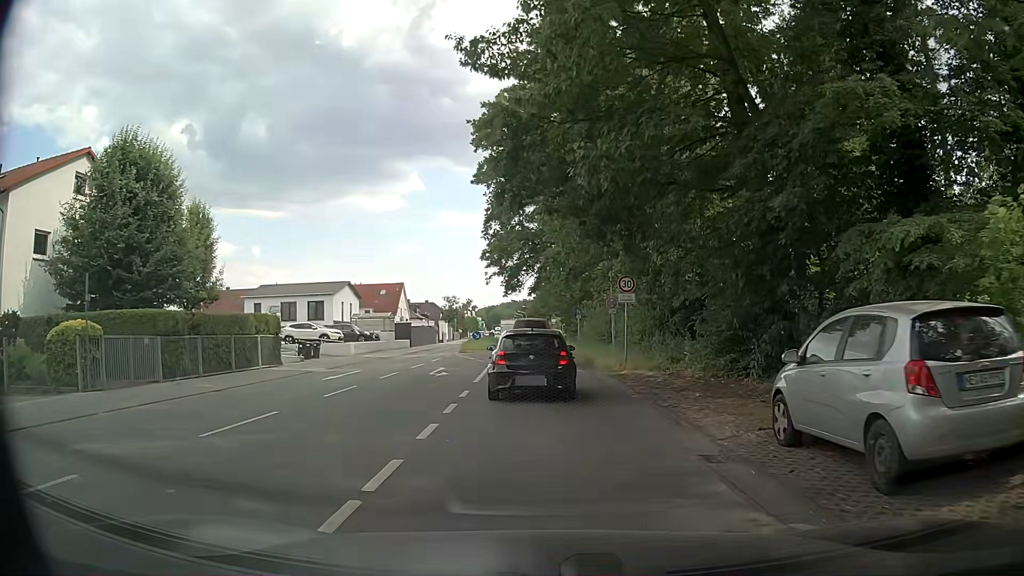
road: primary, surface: asphalt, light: Day
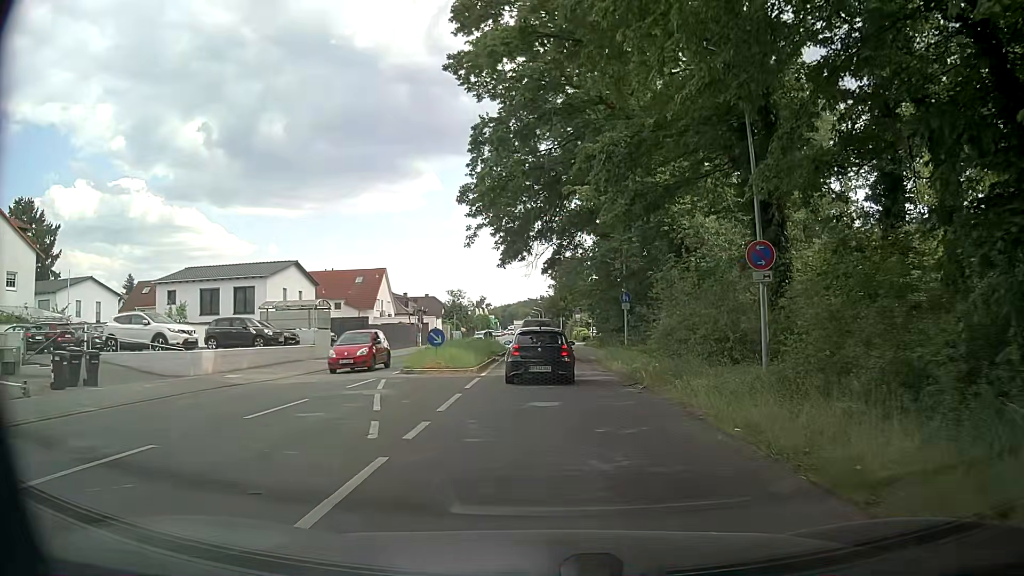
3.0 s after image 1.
(-0.4, +22.4) m; -2°
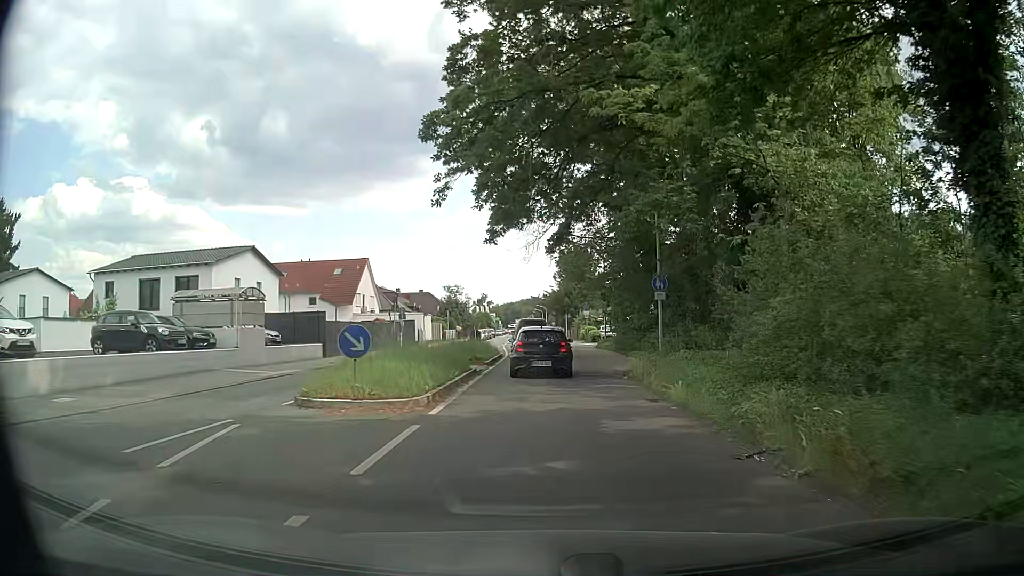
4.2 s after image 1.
(+0.1, +9.6) m; 0°
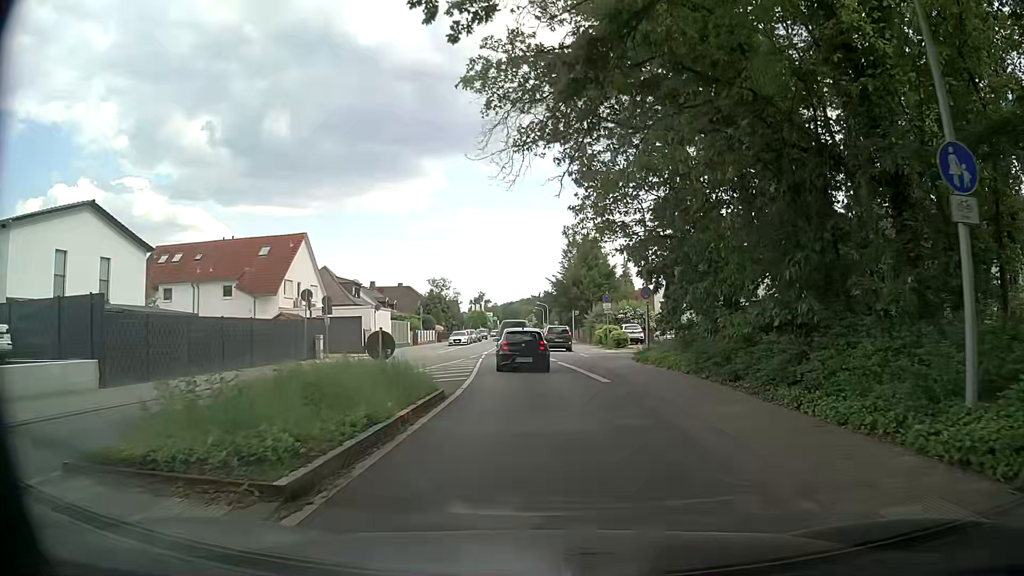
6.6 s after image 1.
(+0.1, +19.4) m; 0°
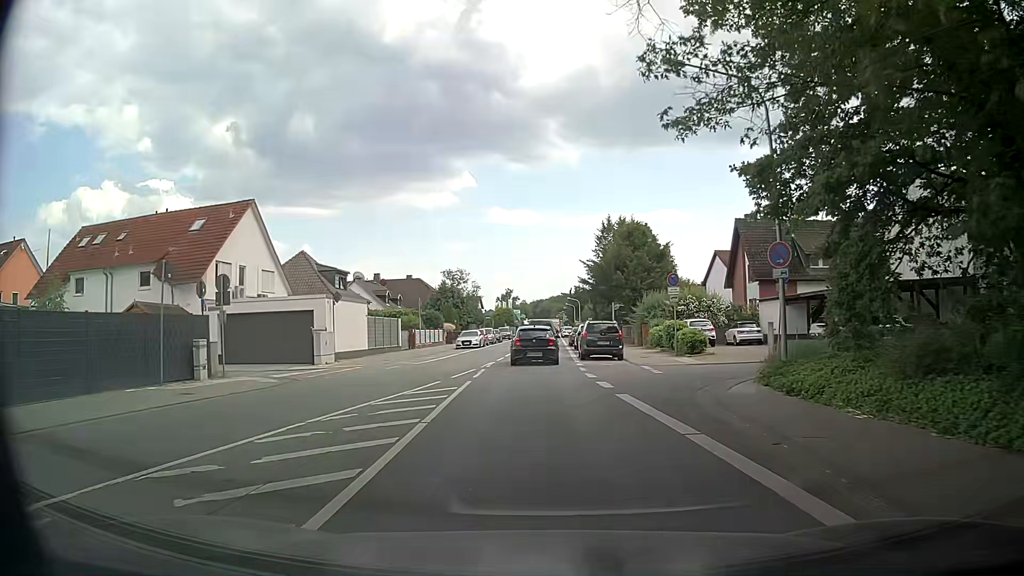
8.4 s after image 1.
(0.0, +14.6) m; -2°
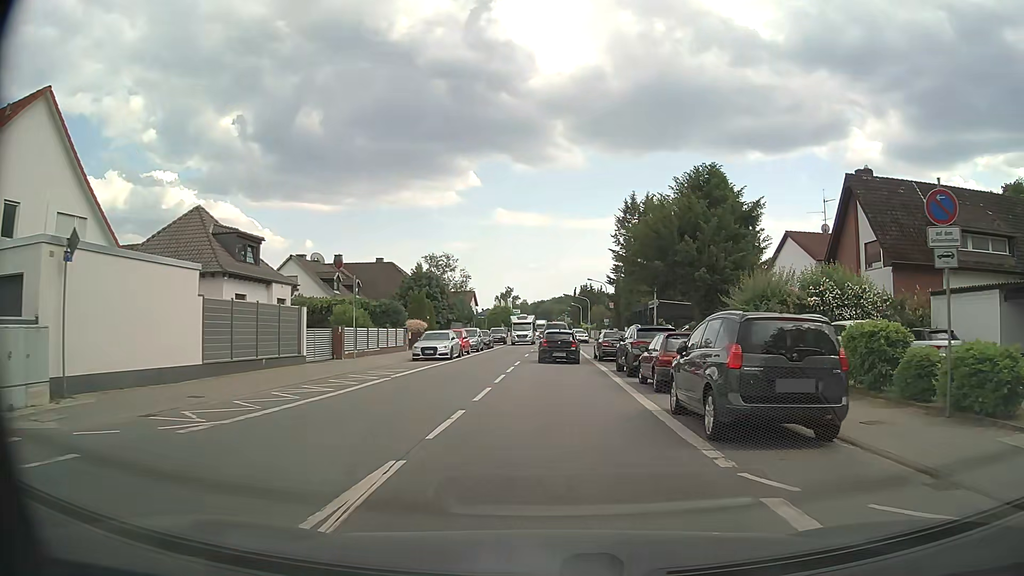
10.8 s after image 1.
(-0.6, +20.1) m; 0°
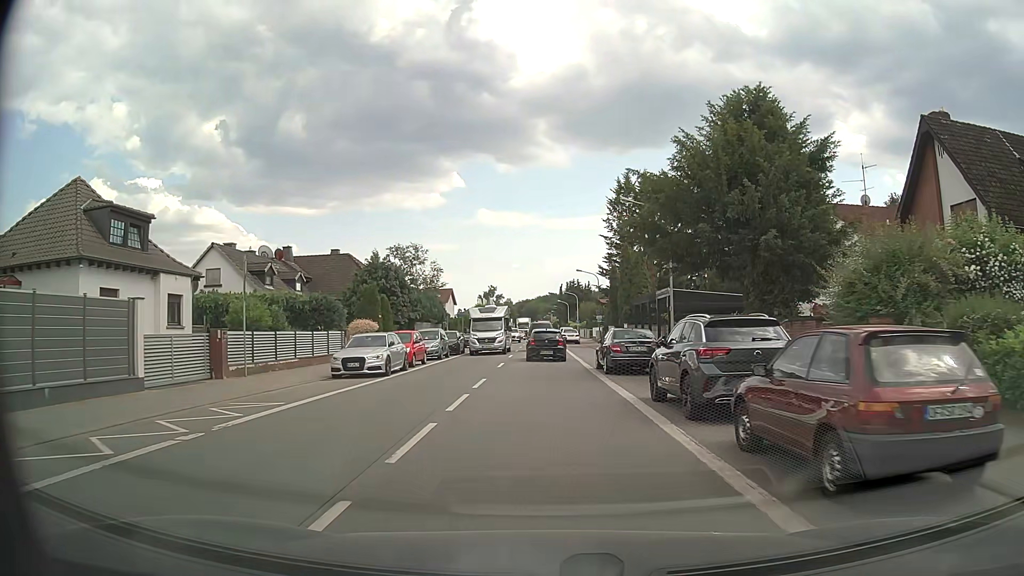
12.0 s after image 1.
(+0.1, +10.5) m; +1°
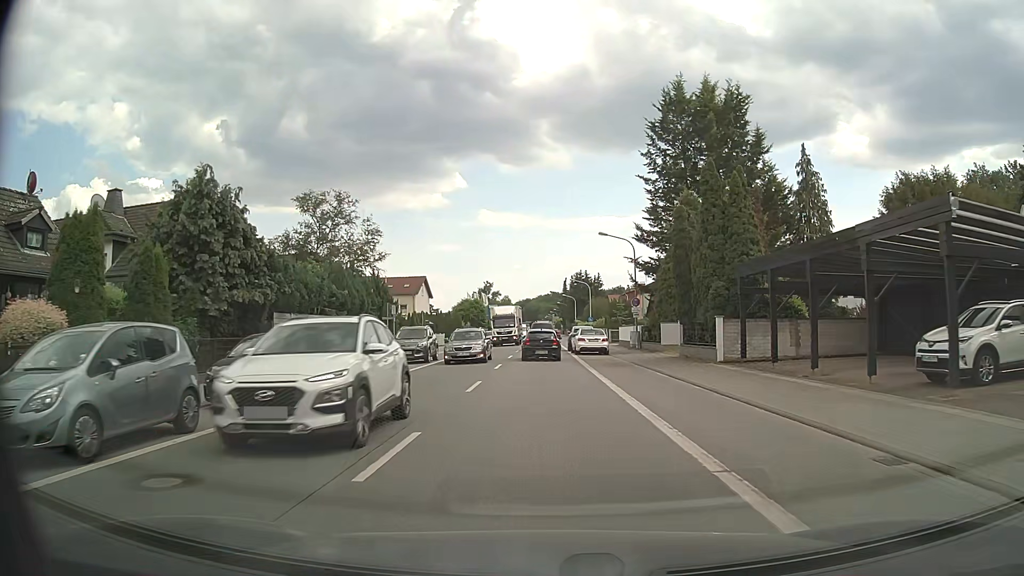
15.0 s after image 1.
(-0.1, +27.9) m; 0°
(0, +10) (0, +20) (0, +30) (0, +40) (0, +50) (0, +60) (0, +70) (0, +80) (0, +90) (0, +100) m
